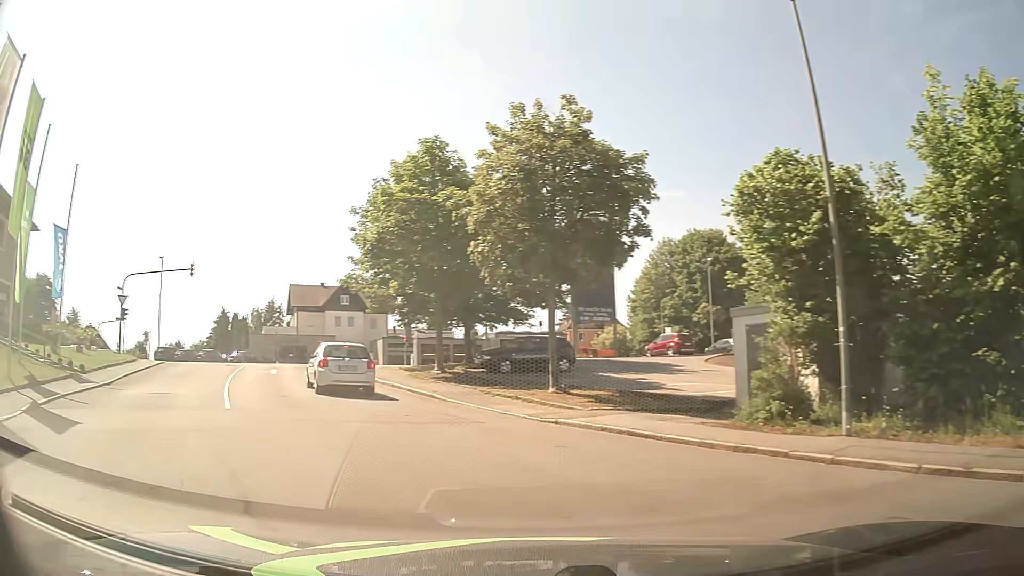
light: Day
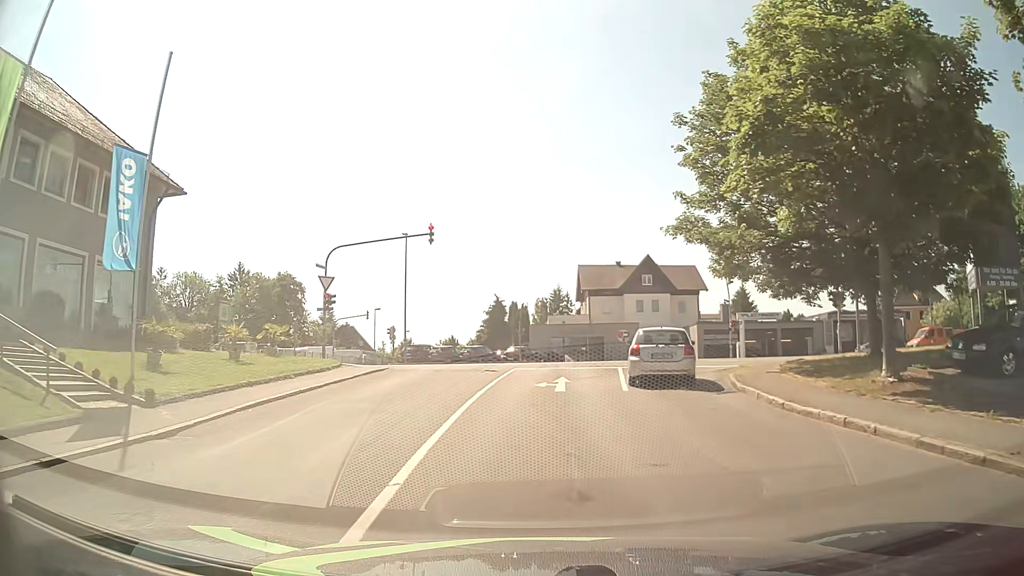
(-4.6, +13.4) m; -25°
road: residential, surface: asphalt
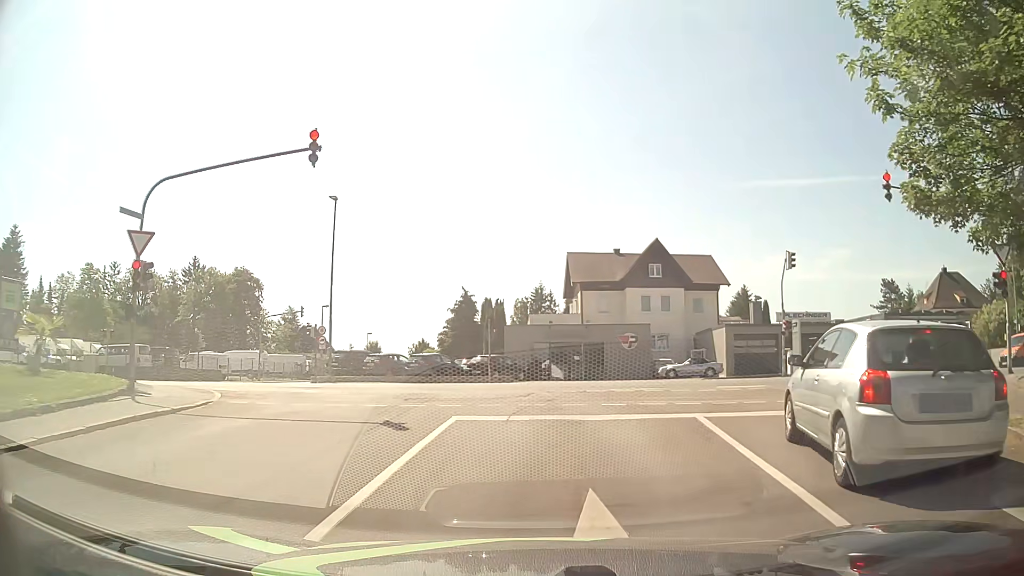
(+0.1, +14.5) m; +3°
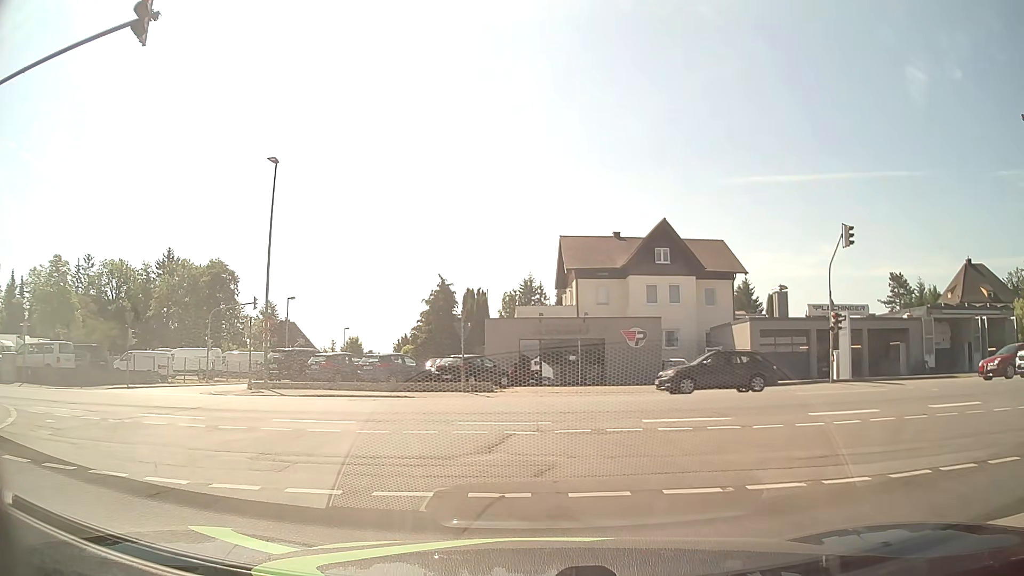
(0.0, +7.2) m; -2°
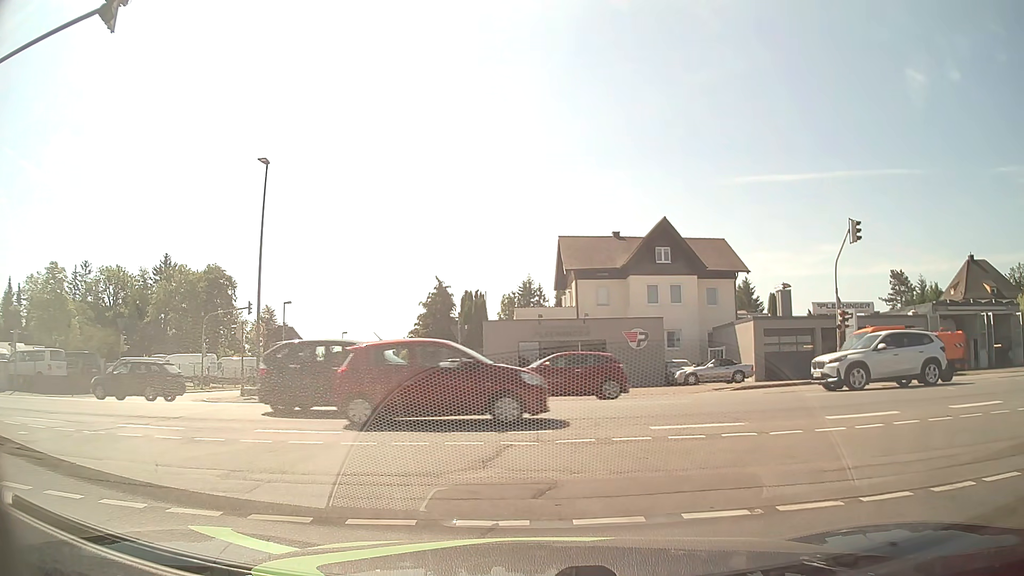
(0.0, +0.8) m; 0°
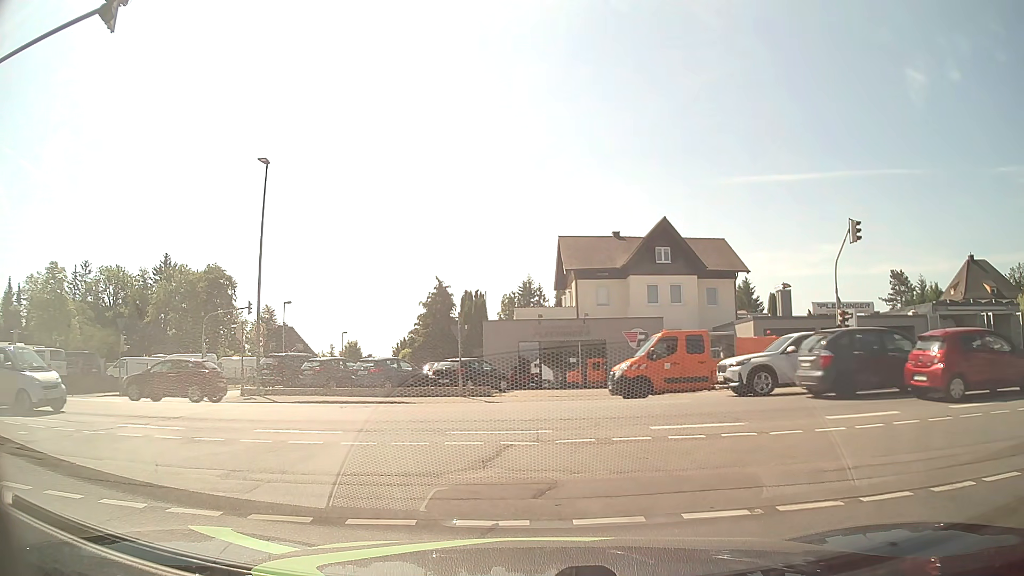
(0.0, 0.0) m; 0°
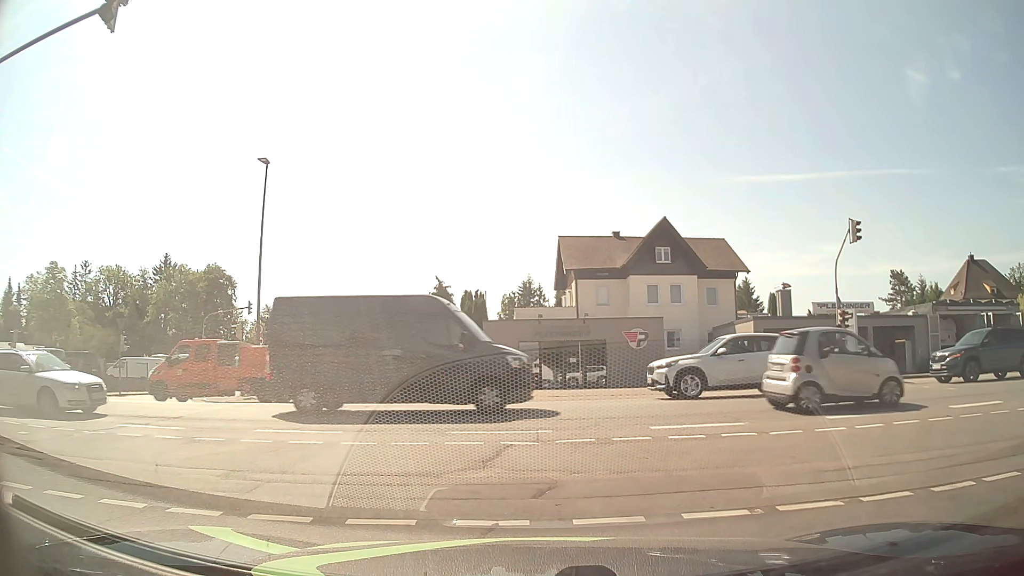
(0.0, 0.0) m; 0°
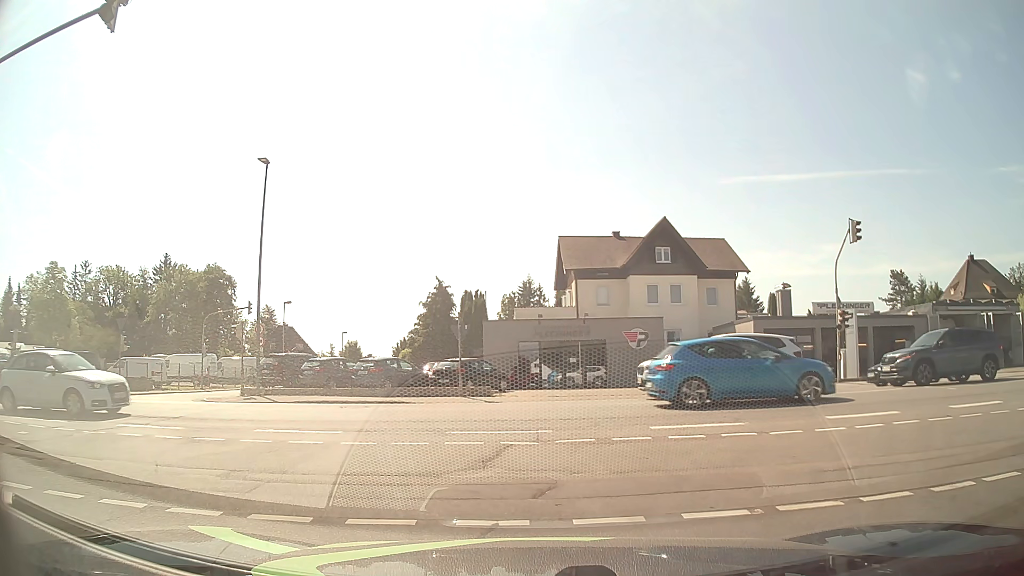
(0.0, 0.0) m; 0°
